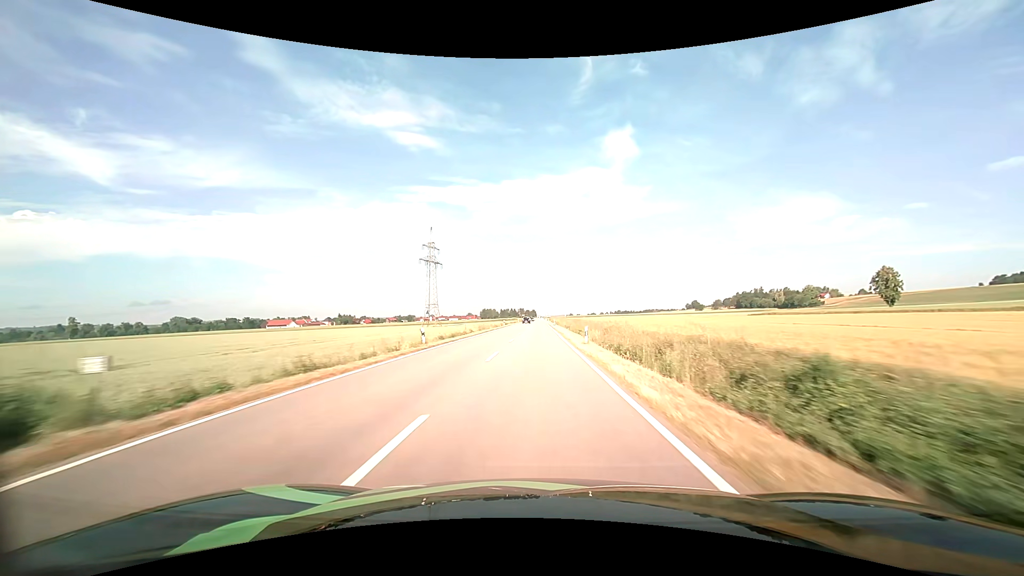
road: tertiary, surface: asphalt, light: Day
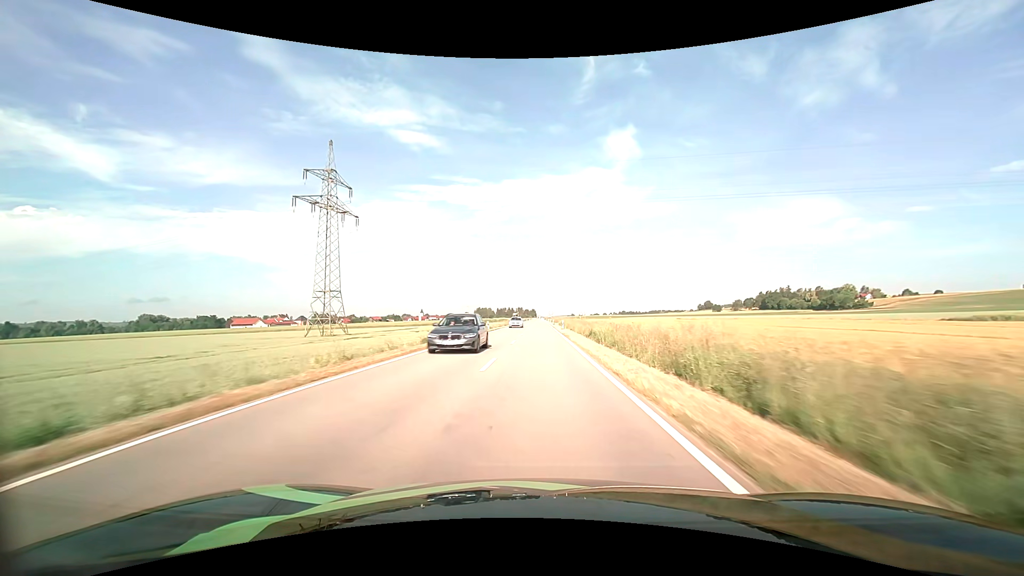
(+0.2, +77.3) m; 0°
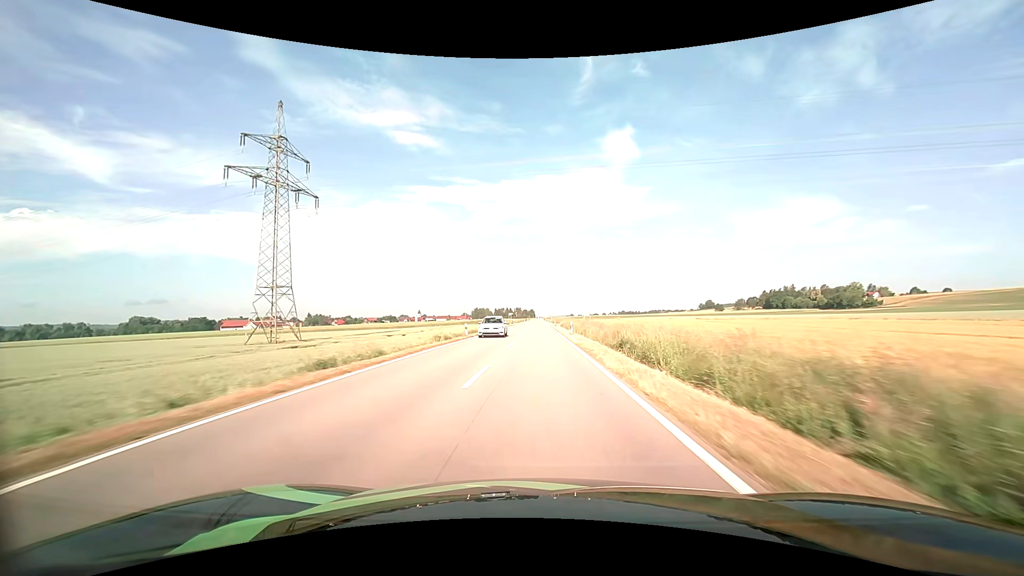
(0.0, +15.5) m; 0°
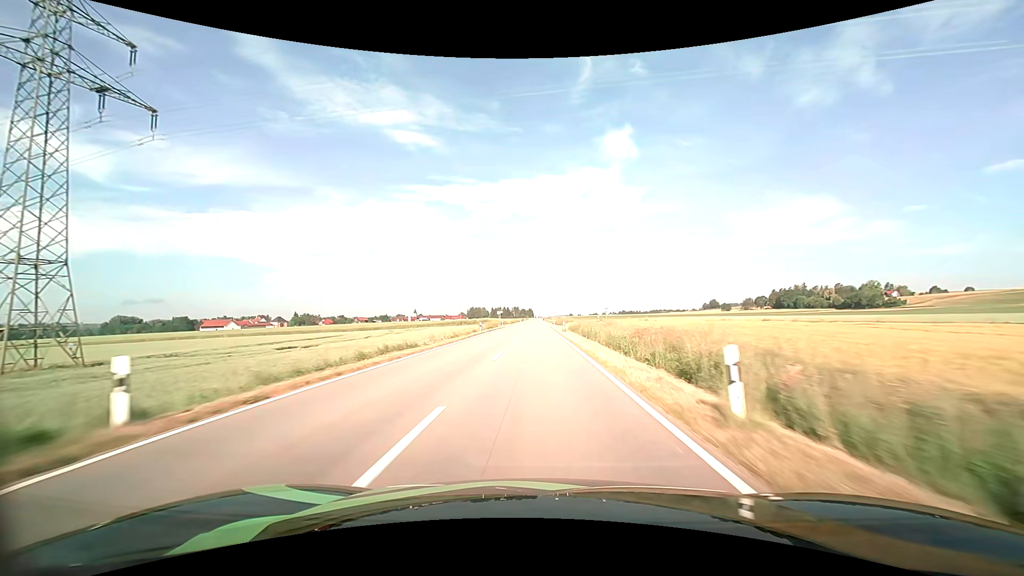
(0.0, +30.9) m; 0°
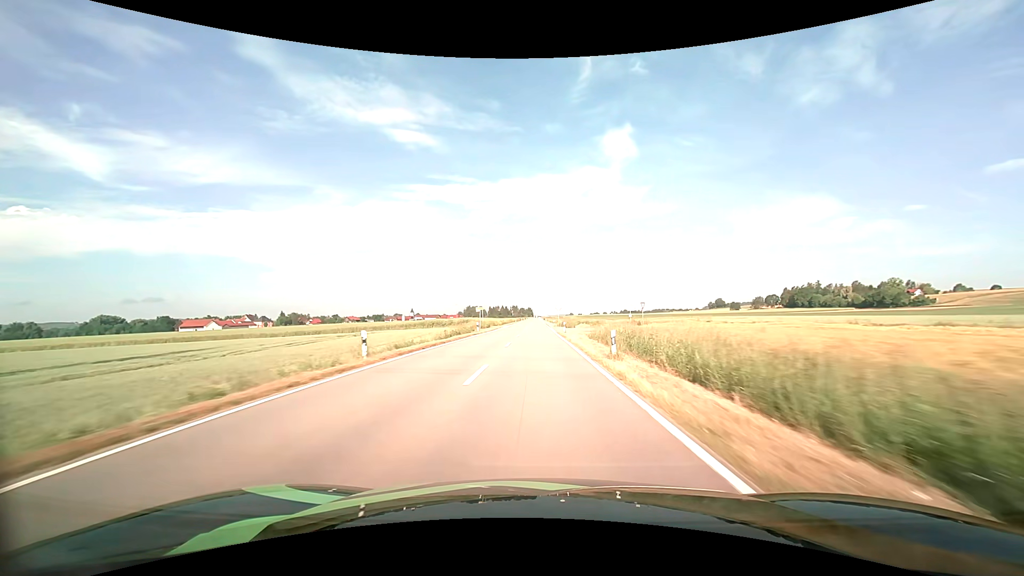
(0.0, +31.0) m; 0°
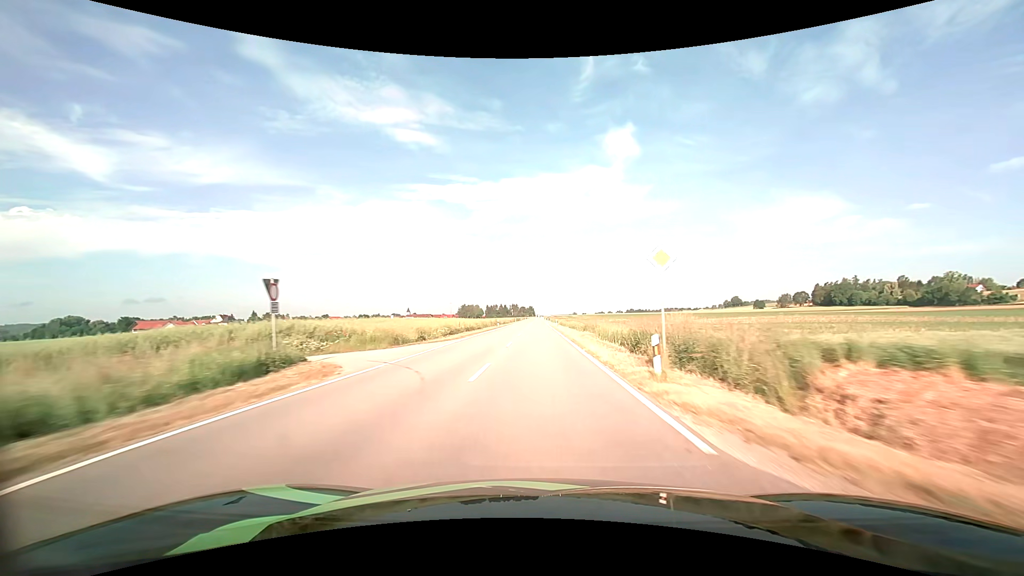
(-0.2, +61.9) m; 0°
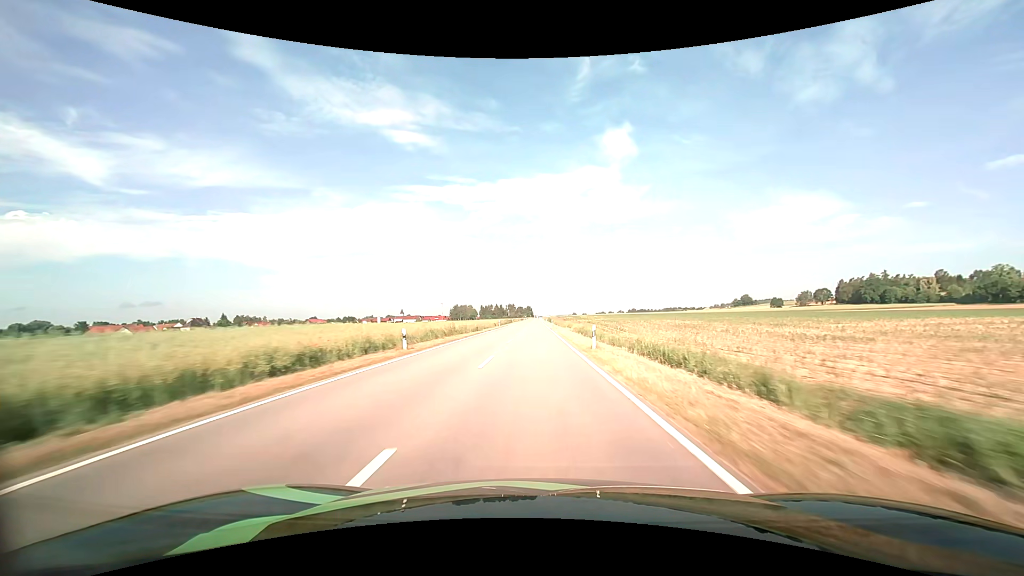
(0.0, +46.5) m; 0°
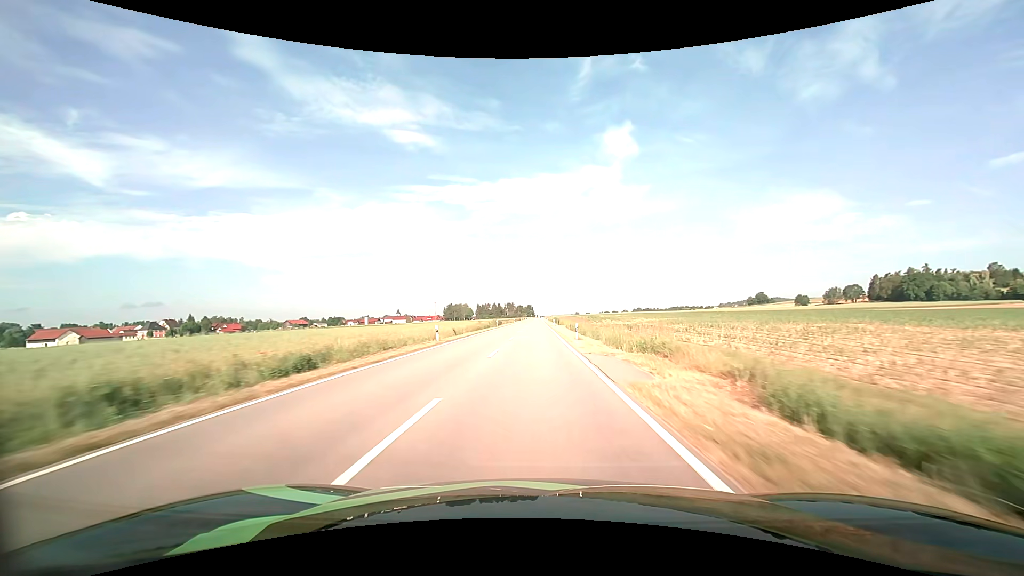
(0.0, +46.4) m; 0°
(0, +10) (0, +20) (0, +30) (0, +40) (0, +50) (0, +60) (0, +70) (0, +80) (0, +90) (0, +100) m
